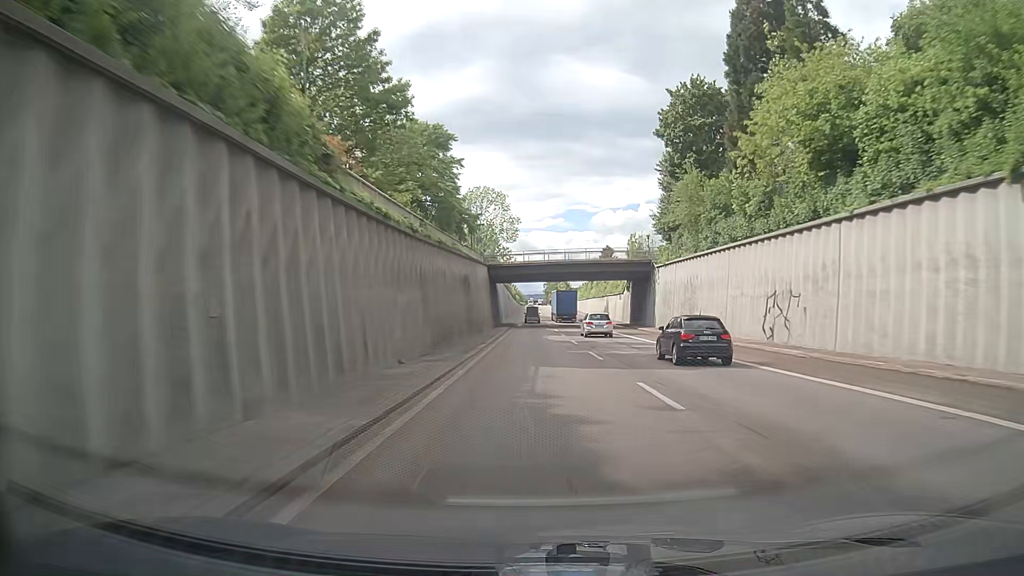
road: trunk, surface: asphalt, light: Day
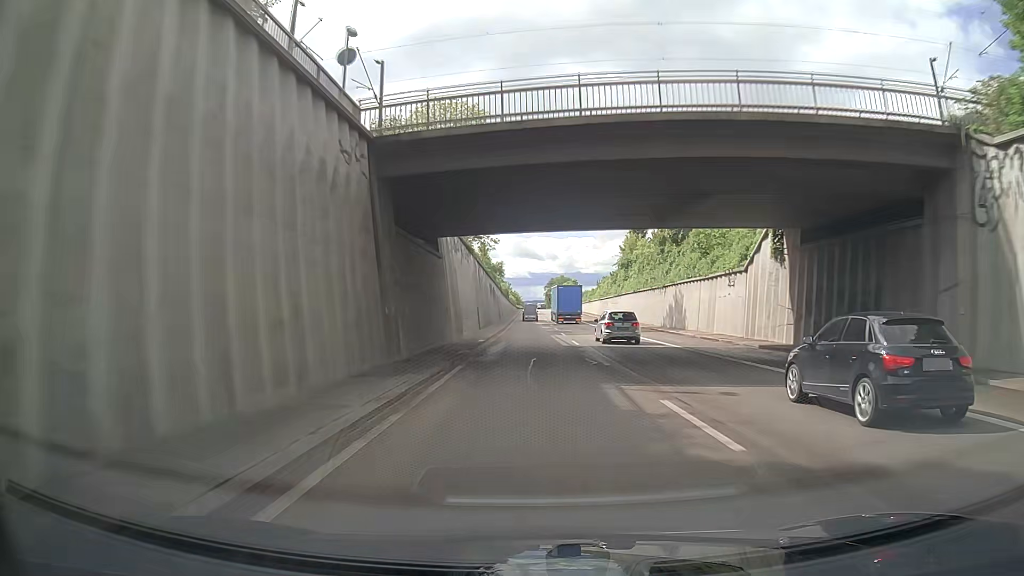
(0.0, +48.9) m; 0°
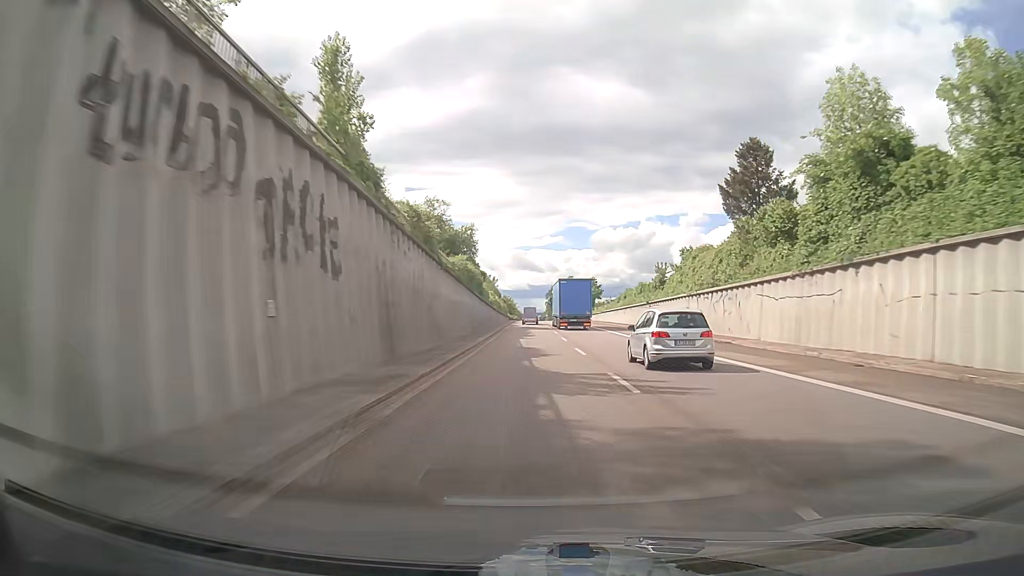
(+1.5, +63.3) m; 0°
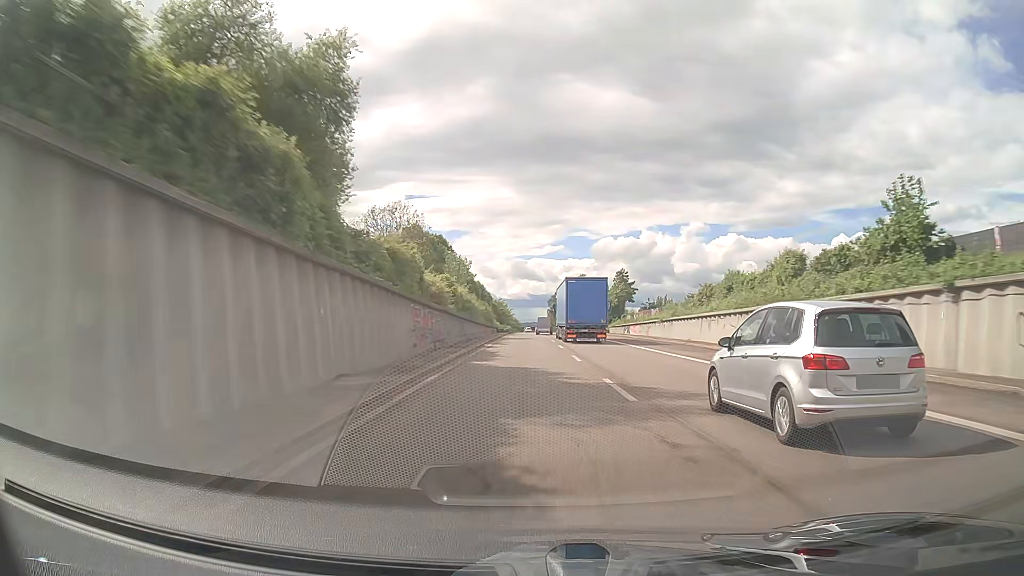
(-0.2, +46.7) m; 0°
(0, +10) (0, +20) (0, +30) (0, +40) (0, +50) (0, +60) (0, +70) (0, +80) (0, +90) (0, +100) m
